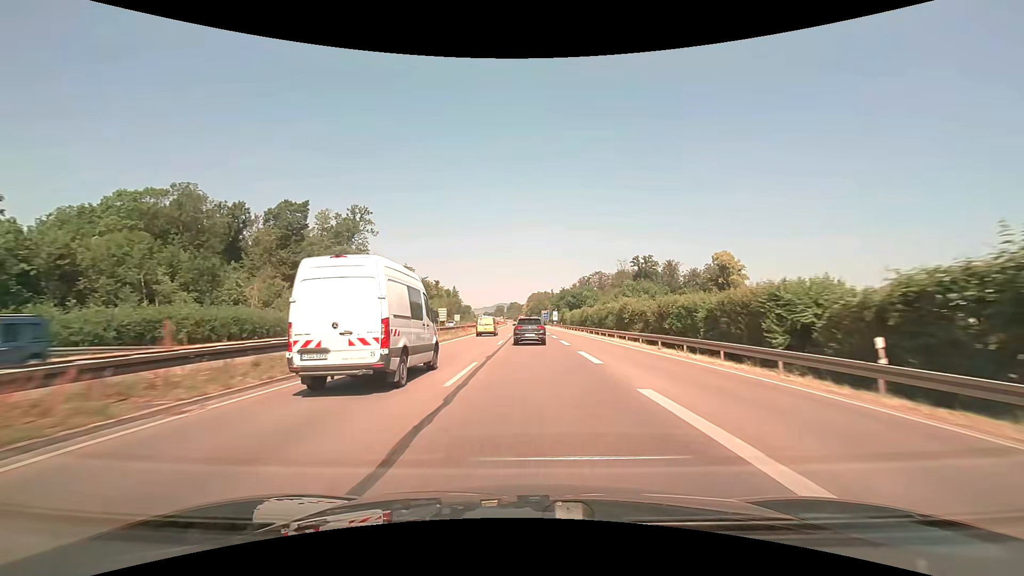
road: trunk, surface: asphalt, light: Day
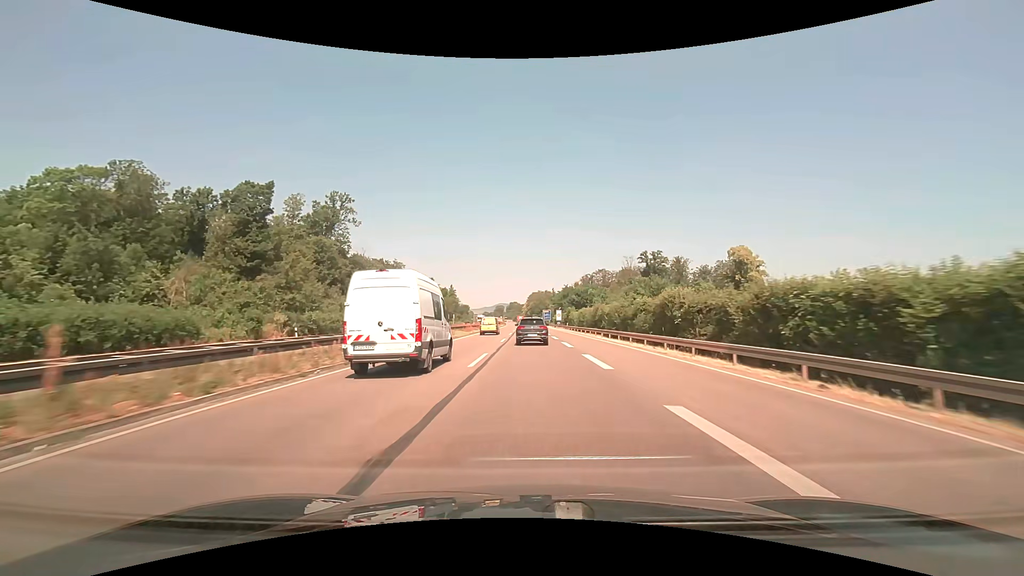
(0.0, +14.0) m; 0°
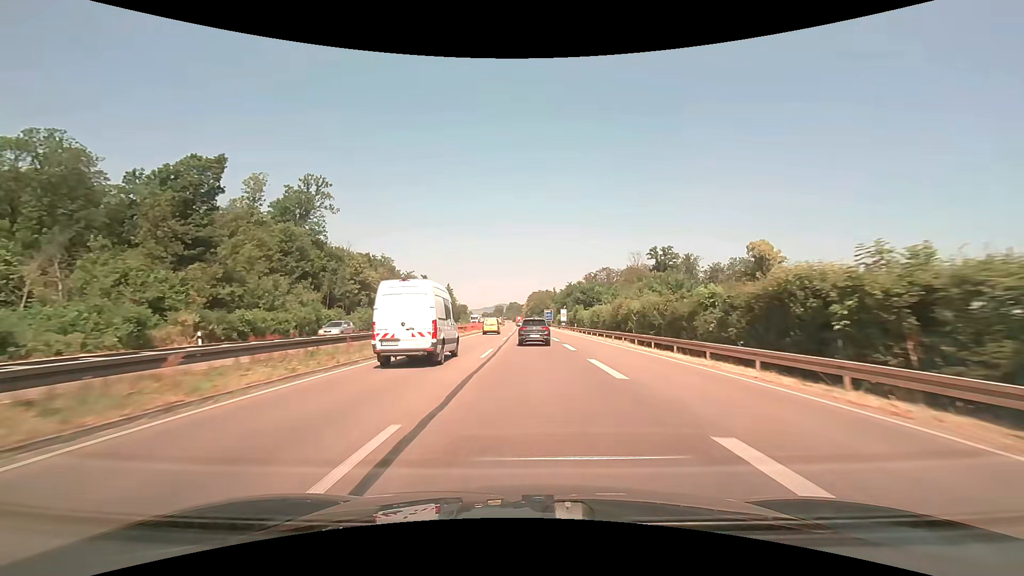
(0.0, +14.1) m; 0°
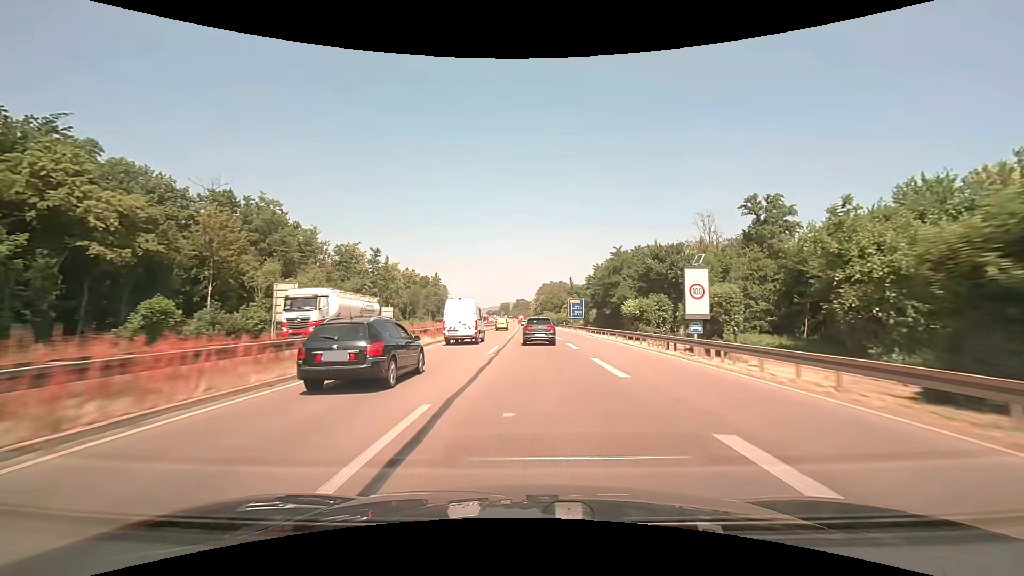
(-0.5, +72.0) m; -1°
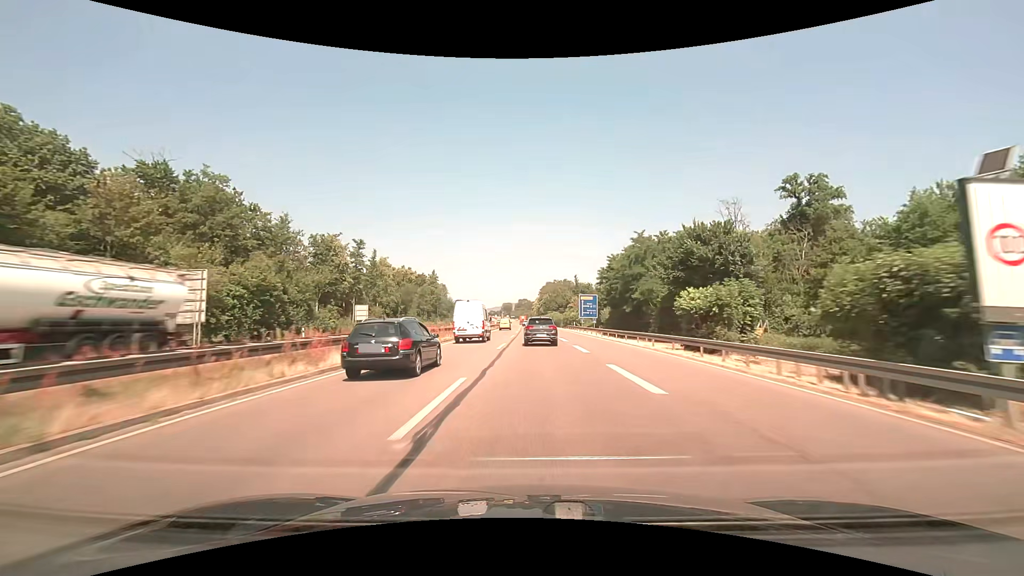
(0.0, +14.6) m; 0°
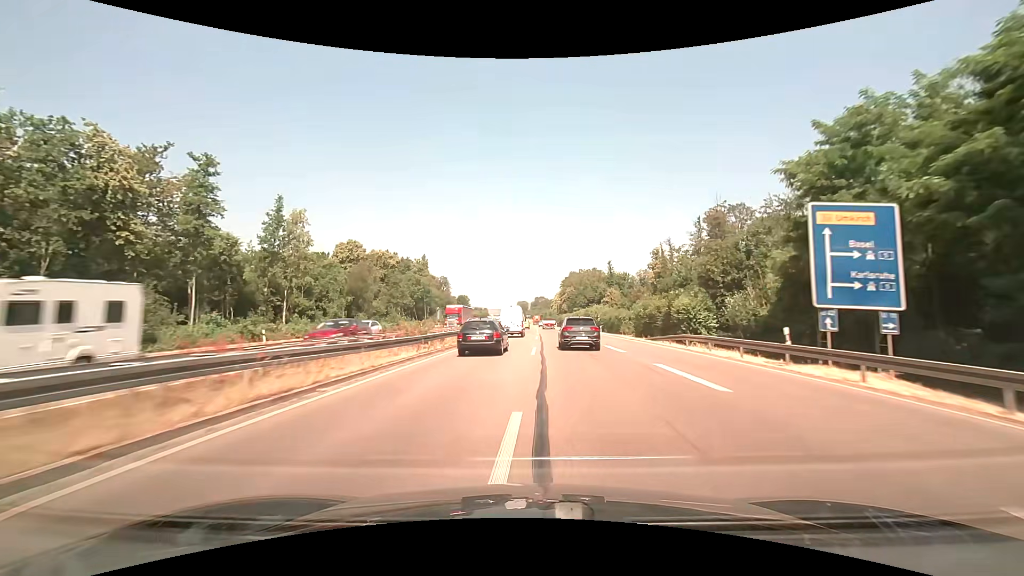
(-1.1, +59.6) m; -2°
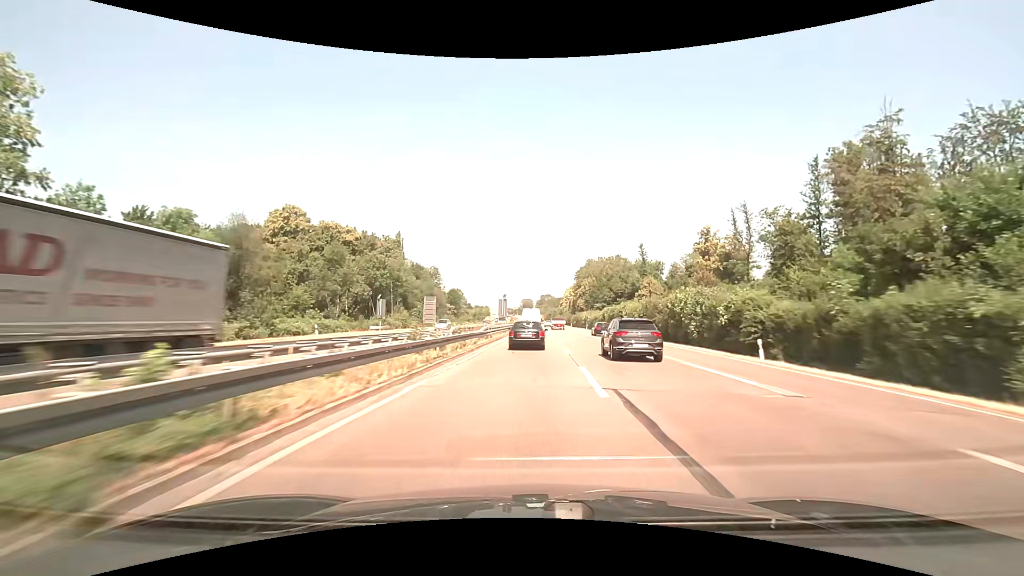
(-0.3, +46.0) m; 0°
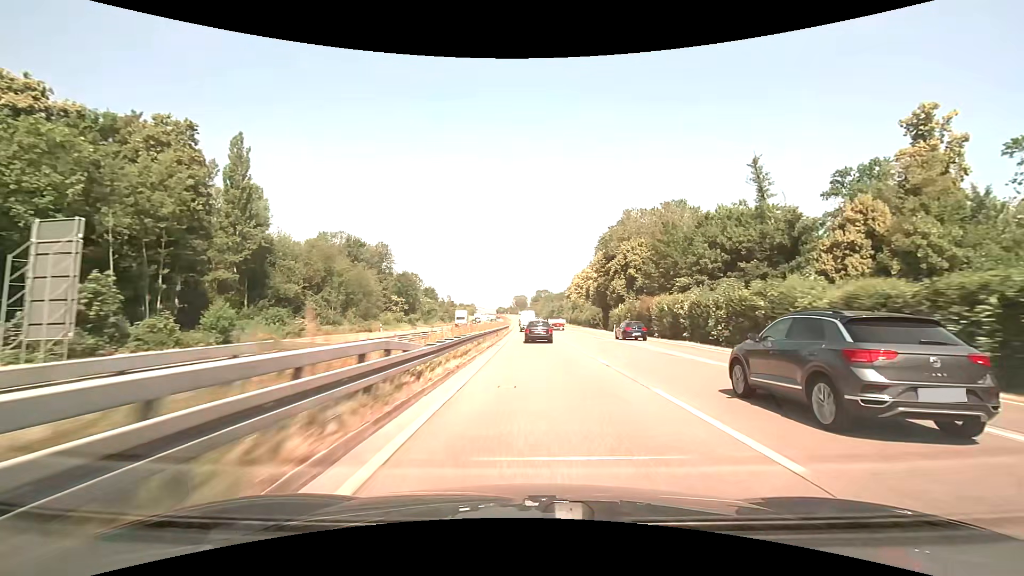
(+0.6, +79.2) m; +1°
(0, +10) (0, +20) (0, +30) (0, +40) (0, +50) (0, +60) (-1, +70) (-1, +80) (-1, +90) (-1, +100) m
